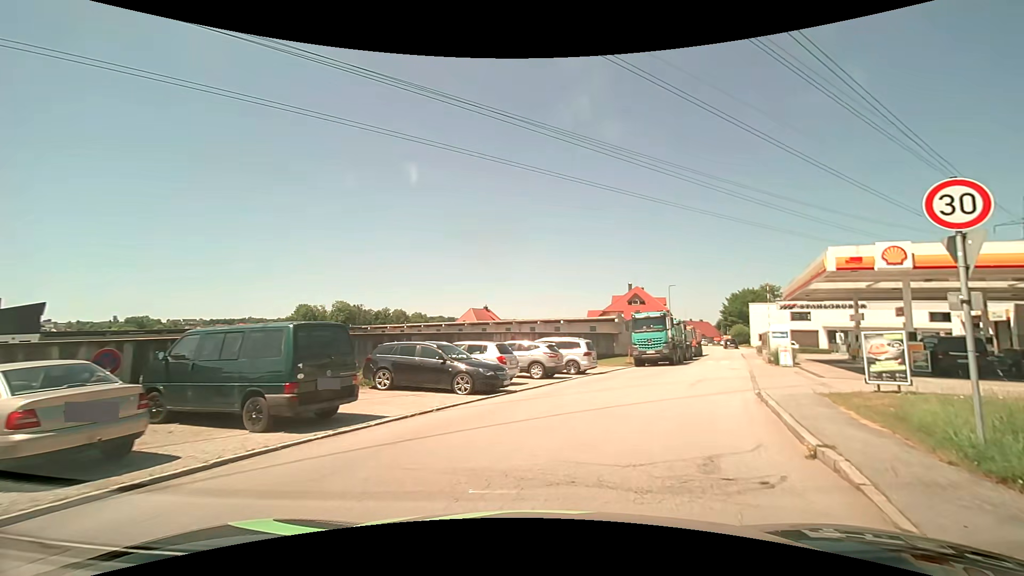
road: residential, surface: asphalt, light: Day
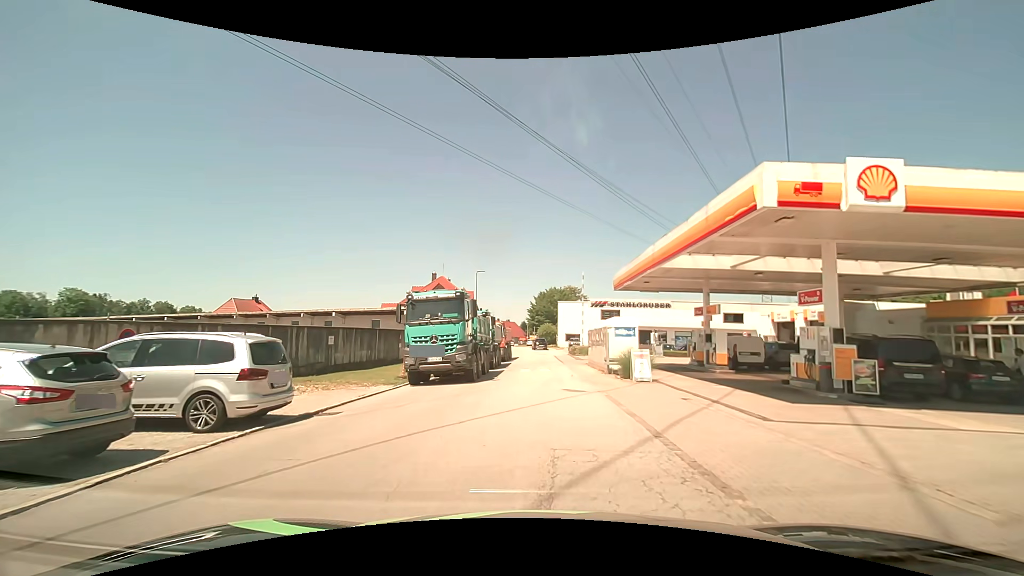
(+3.5, +13.9) m; +22°
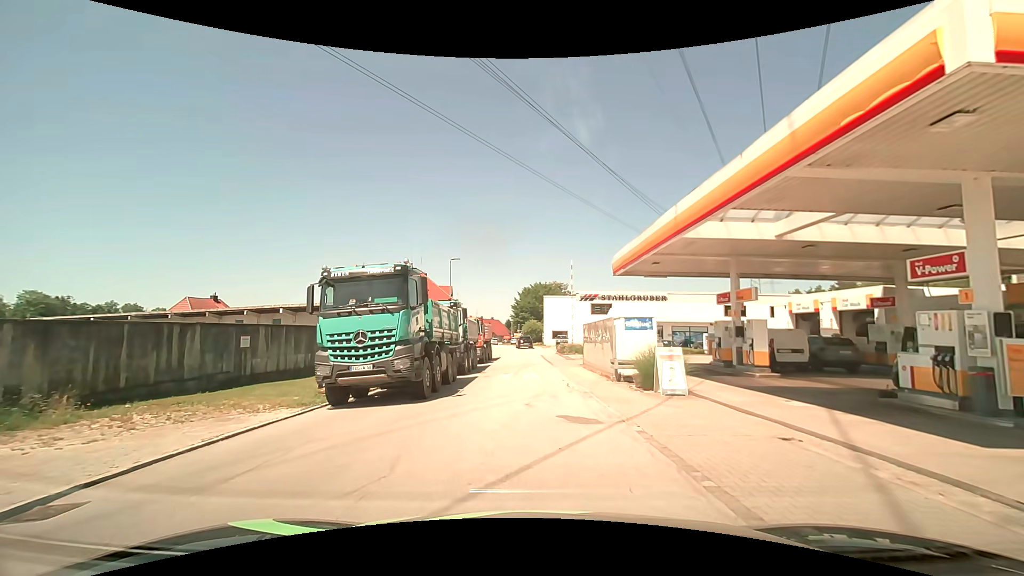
(+0.1, +6.0) m; +2°
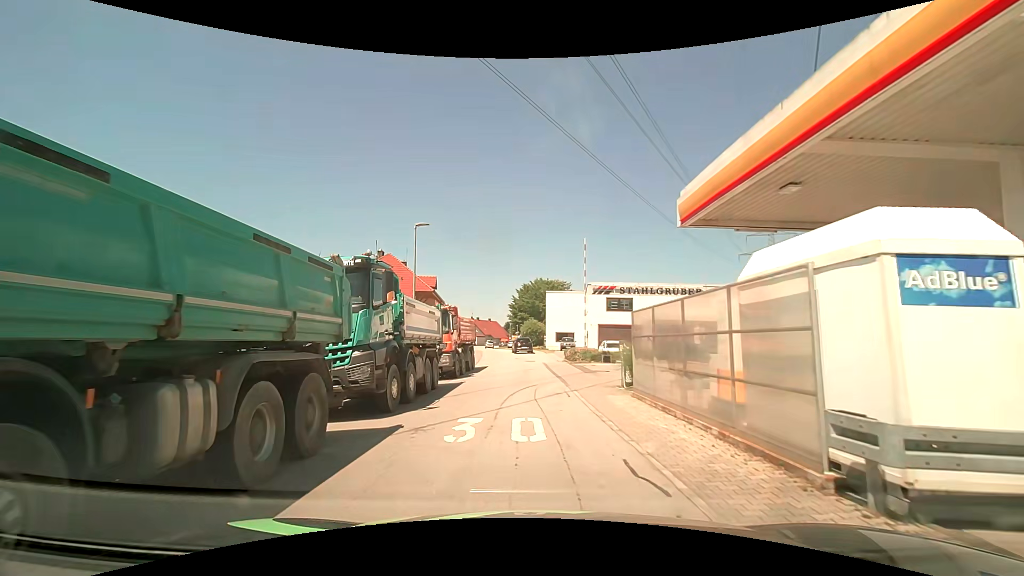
(0.0, +12.2) m; 0°
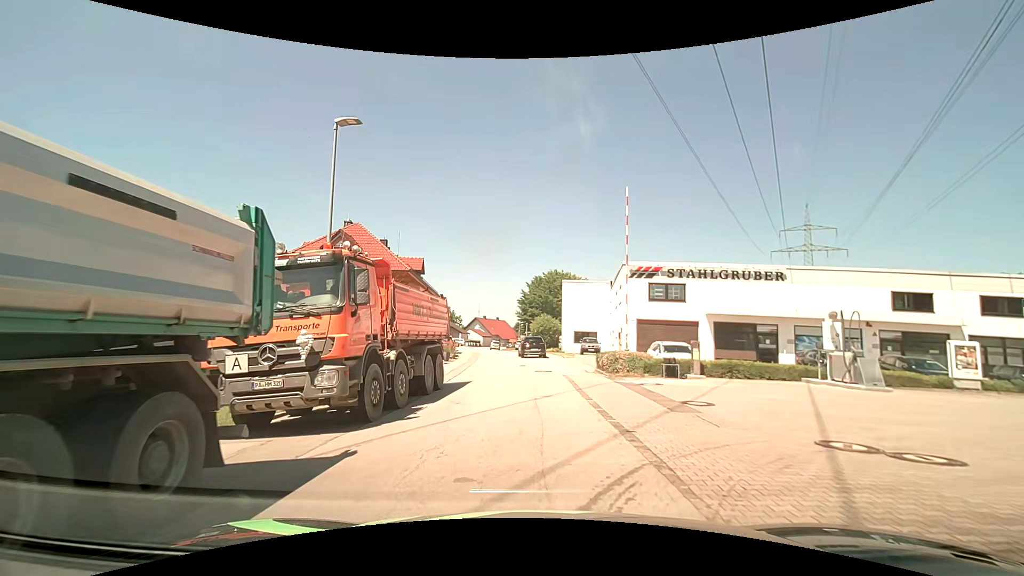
(-0.1, +12.8) m; -1°
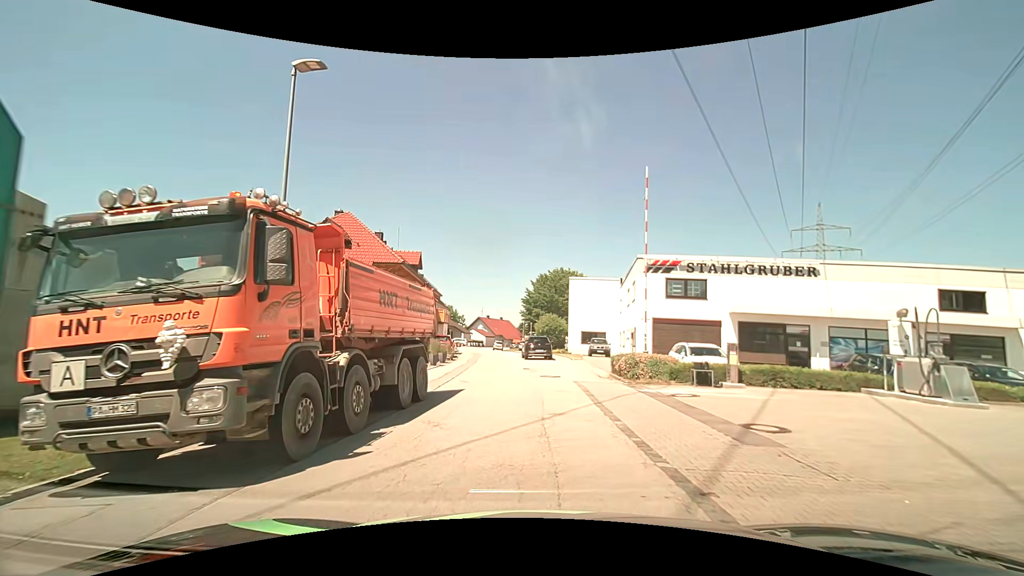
(0.0, +3.1) m; +1°
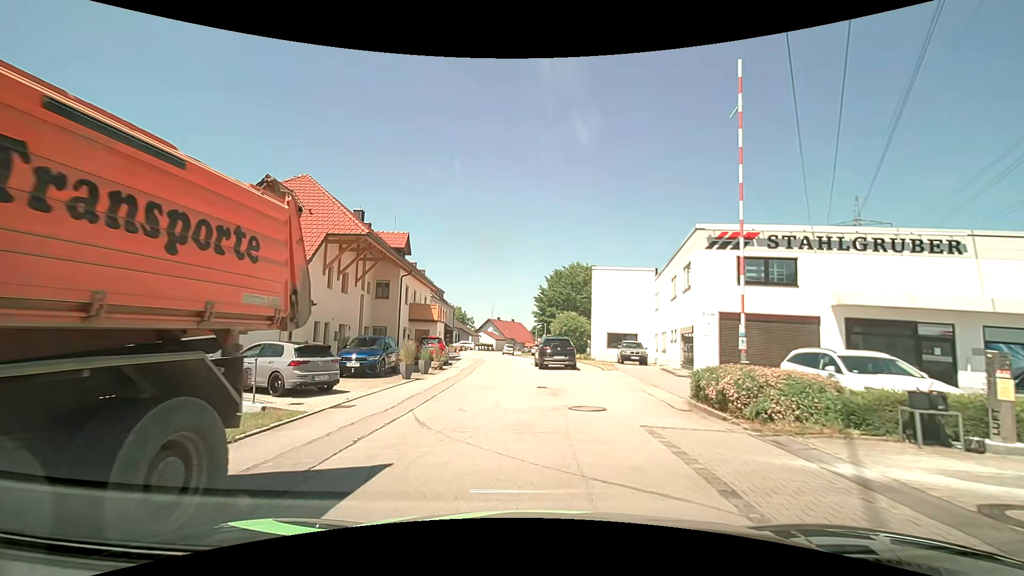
(-0.2, +8.8) m; -3°
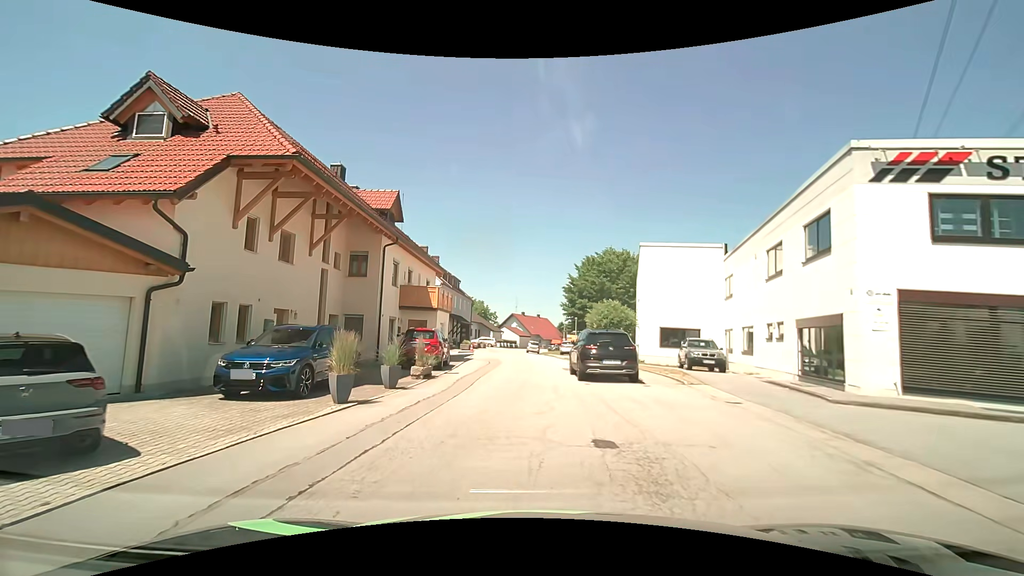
(-0.1, +9.0) m; -3°
(0, +10) (-1, +20) (-1, +30) (-1, +40) (-2, +50) (-2, +60) (-2, +70) (-2, +80) (0, +90) (+2, +100) m
